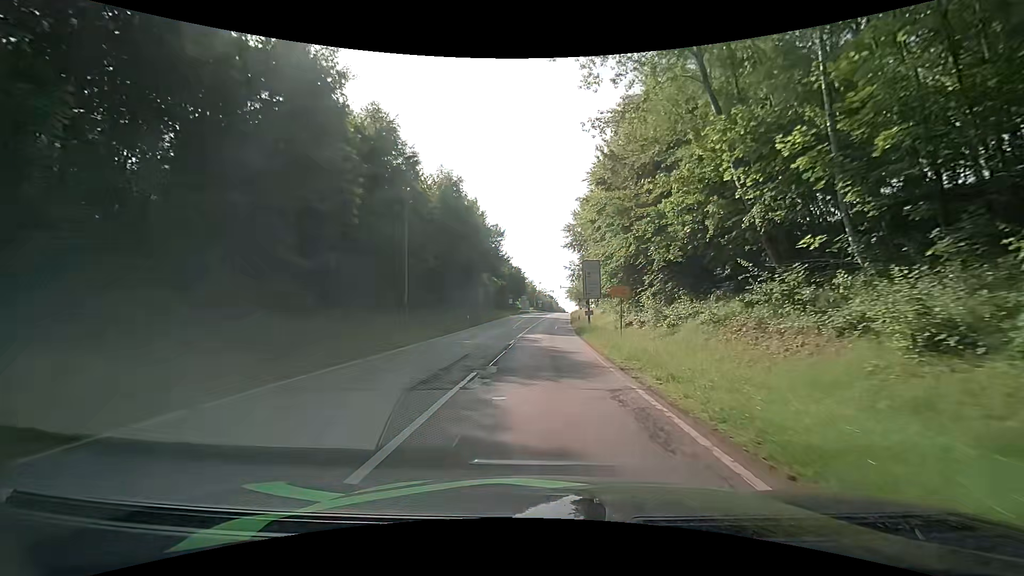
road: secondary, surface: asphalt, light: Day
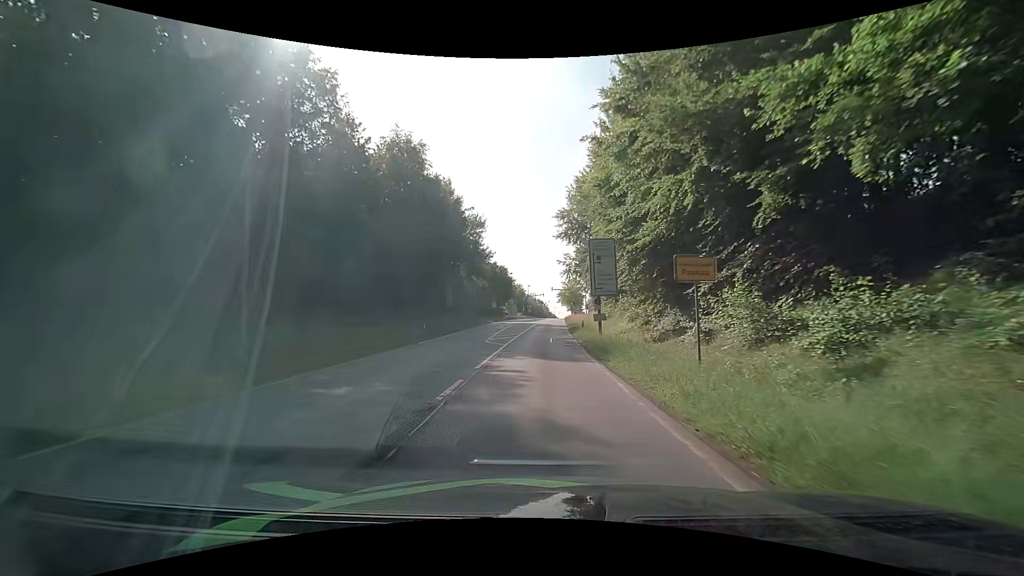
(+0.2, +14.0) m; +3°
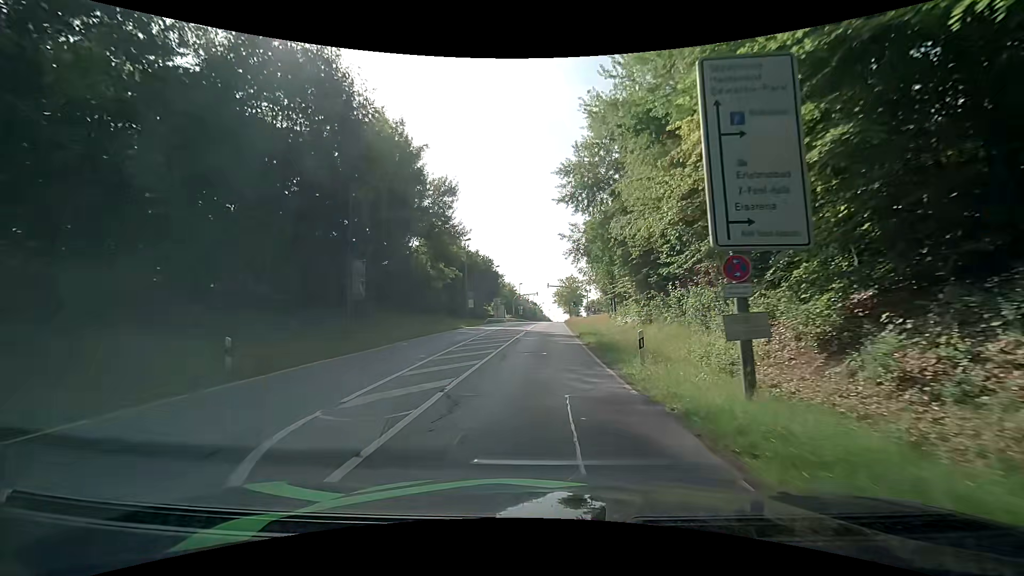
(-0.4, +20.4) m; -1°
